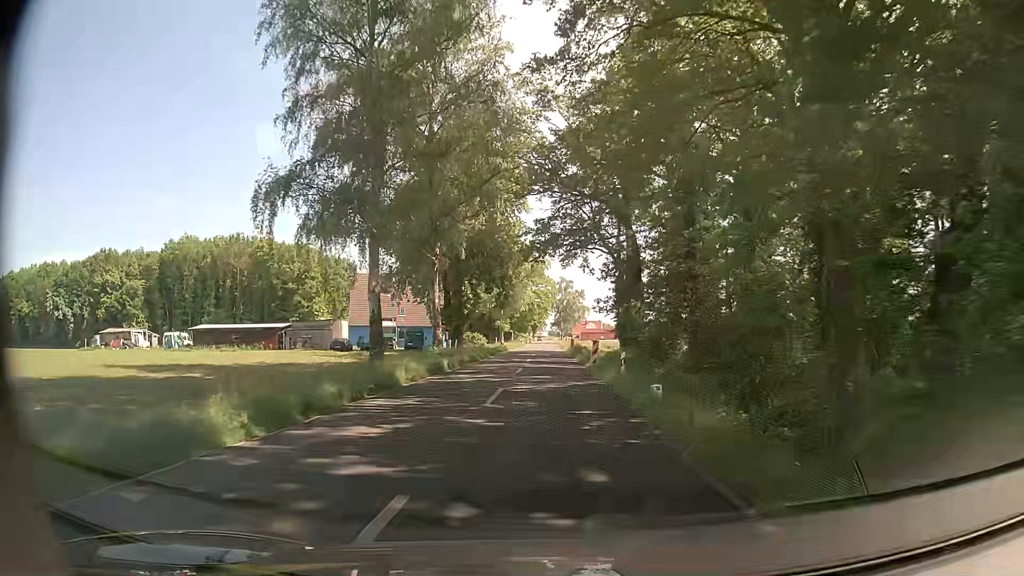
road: secondary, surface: asphalt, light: Day
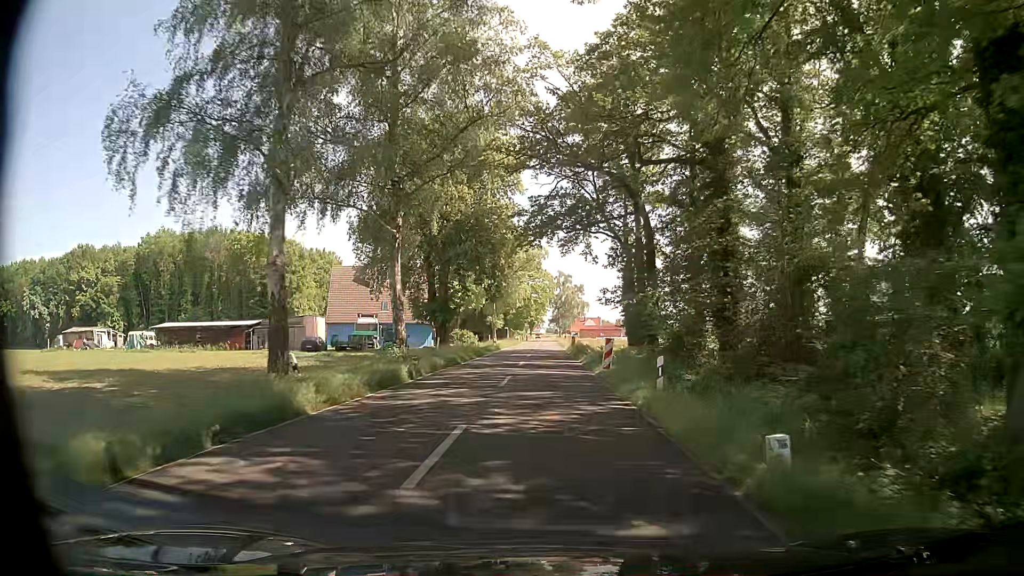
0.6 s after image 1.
(+0.1, +7.6) m; +1°
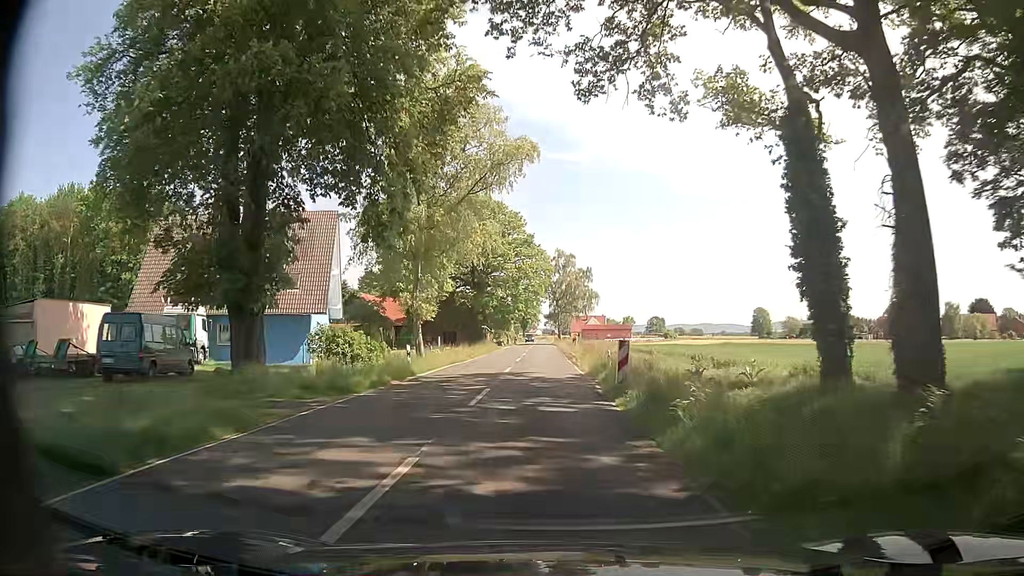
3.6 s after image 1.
(+0.5, +38.0) m; 0°
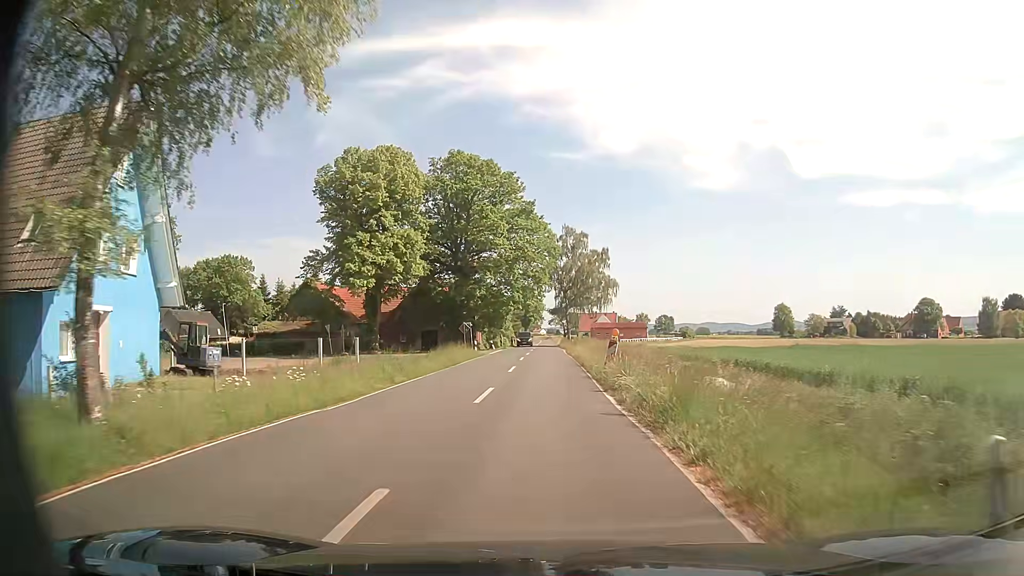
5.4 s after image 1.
(+0.2, +22.8) m; 0°
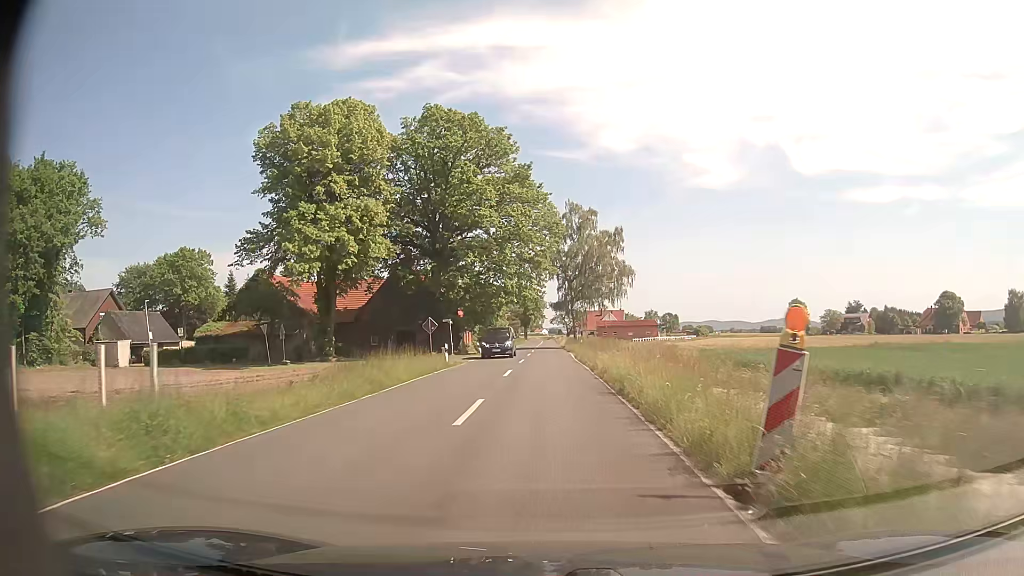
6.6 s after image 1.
(0.0, +15.2) m; 0°
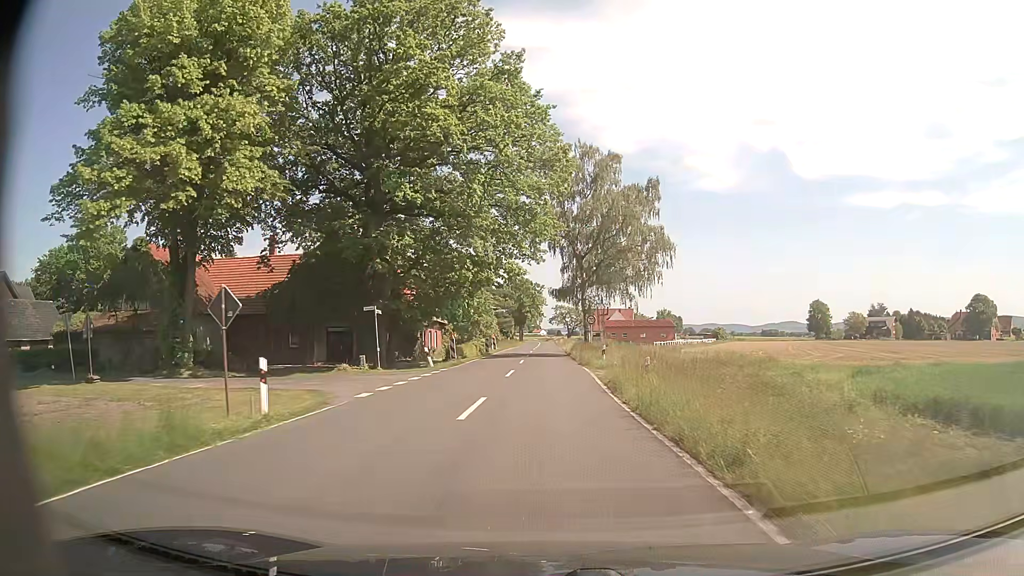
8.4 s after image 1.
(0.0, +22.7) m; 0°
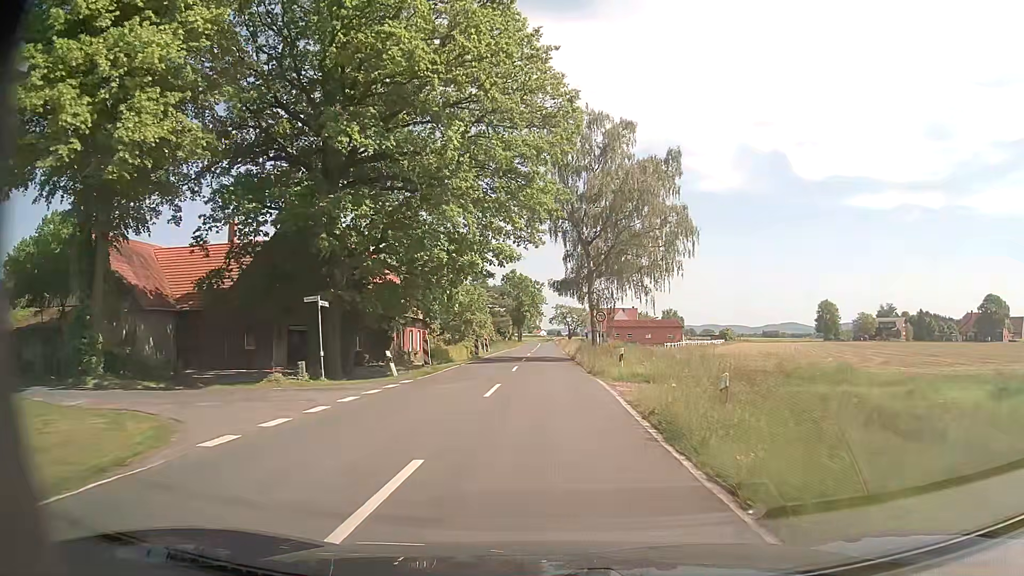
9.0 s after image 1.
(0.0, +7.8) m; 0°
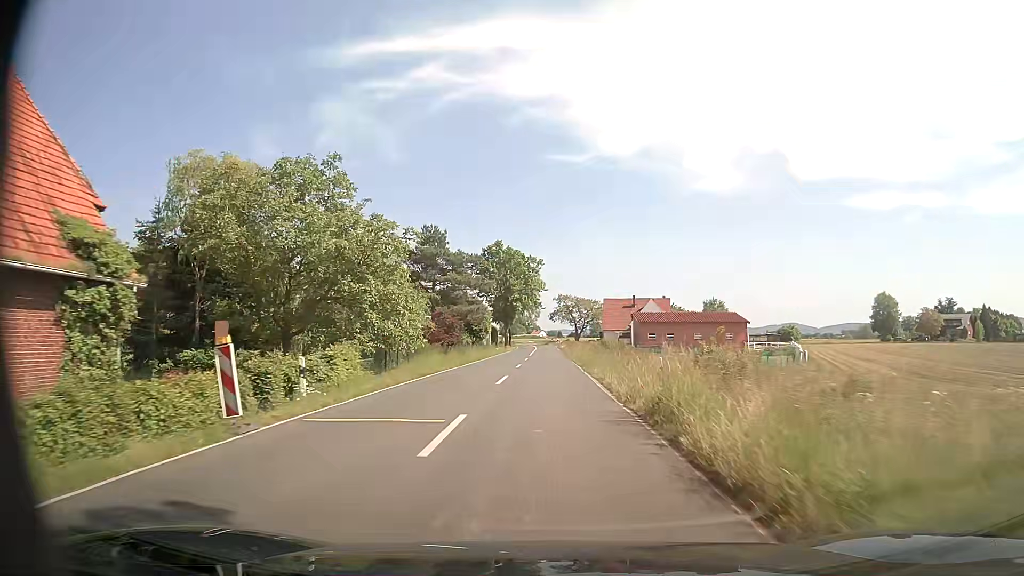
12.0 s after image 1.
(+0.1, +43.2) m; 0°
(0, +10) (0, +20) (0, +30) (0, +40) (0, +50) (0, +60) (0, +70) (0, +80) (0, +90) (0, +100) m
